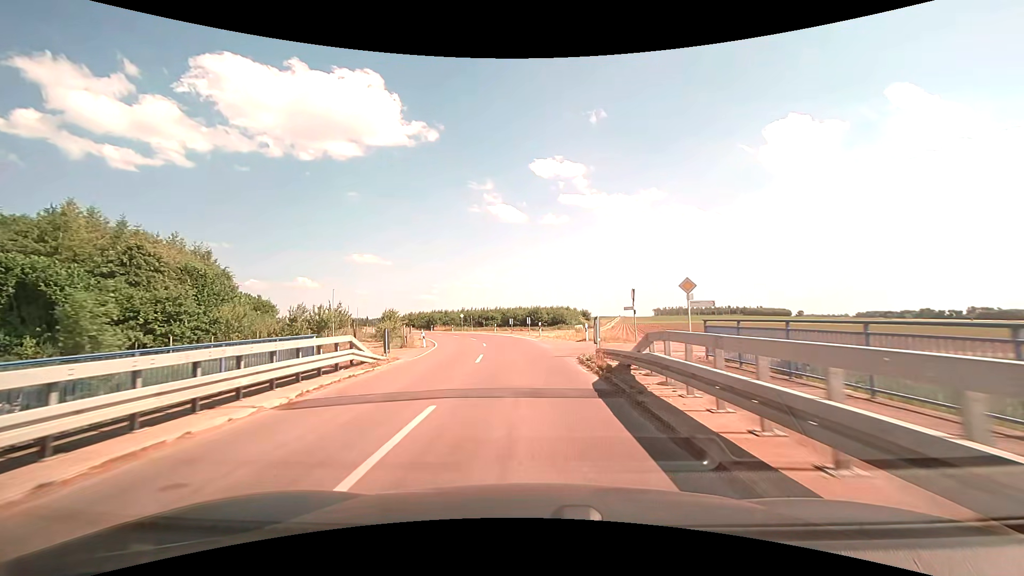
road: unclassified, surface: asphalt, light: Day
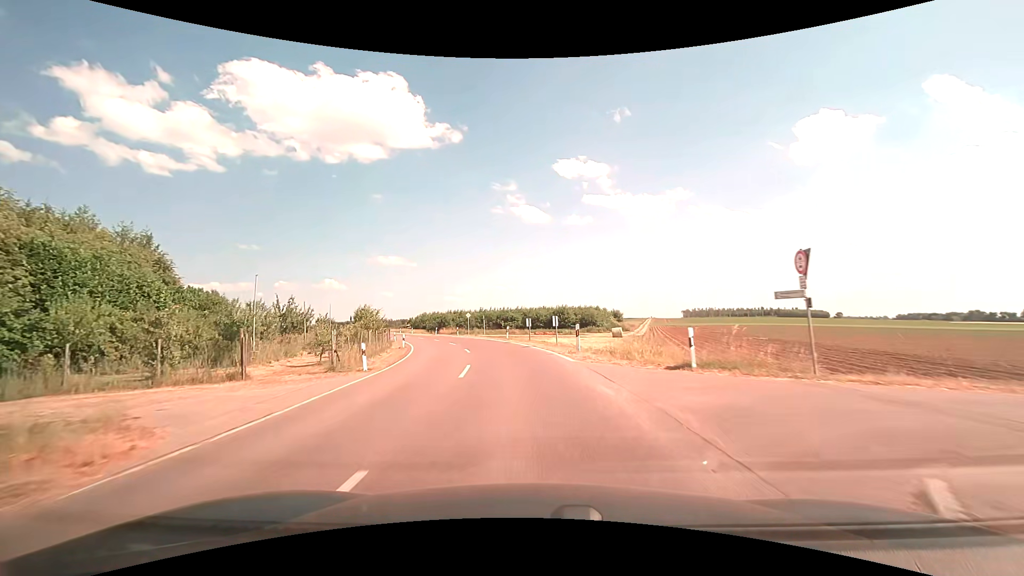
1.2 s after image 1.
(-0.2, +16.0) m; -2°
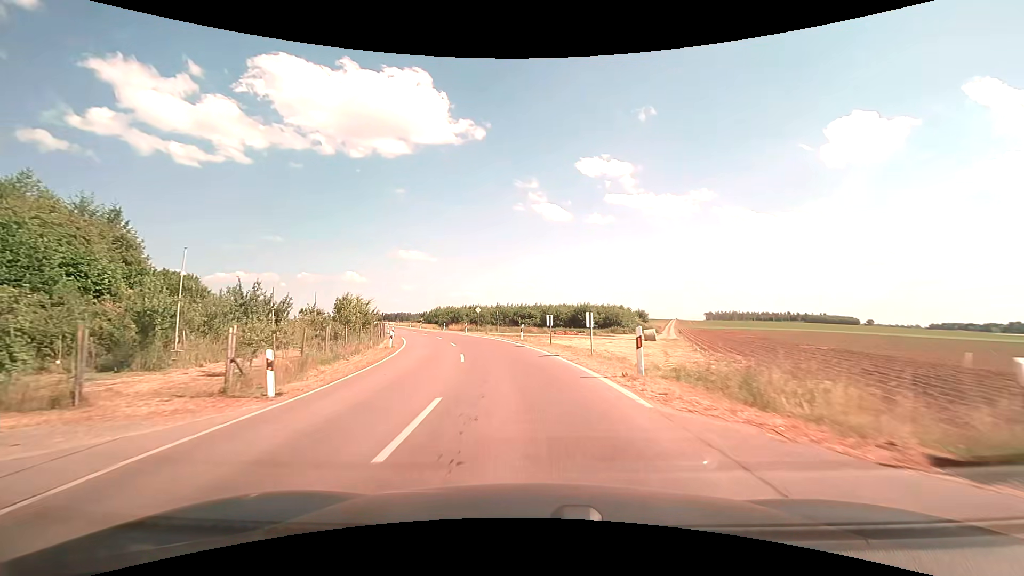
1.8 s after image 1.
(-0.2, +8.0) m; -3°
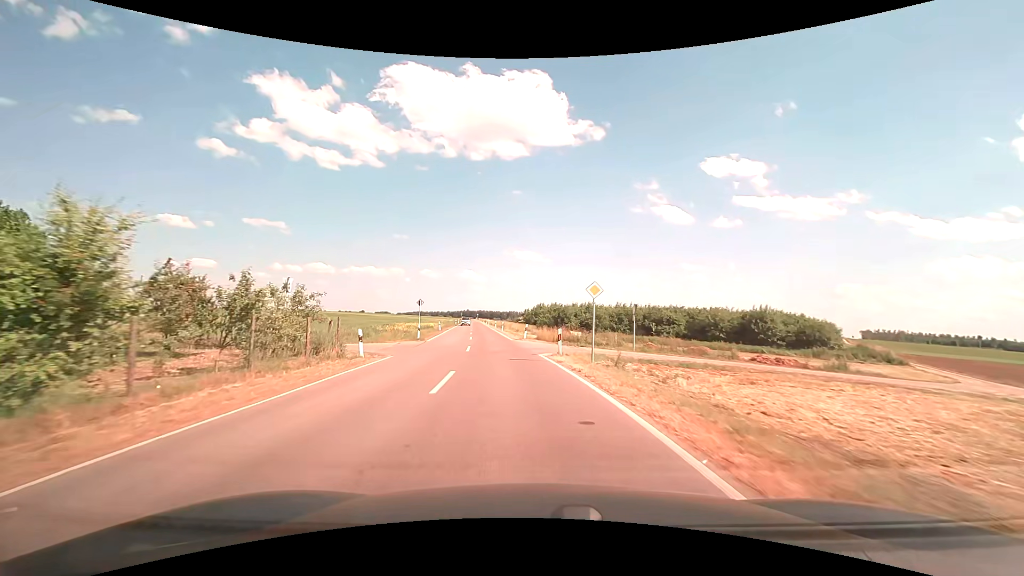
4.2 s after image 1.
(-3.1, +32.0) m; -12°
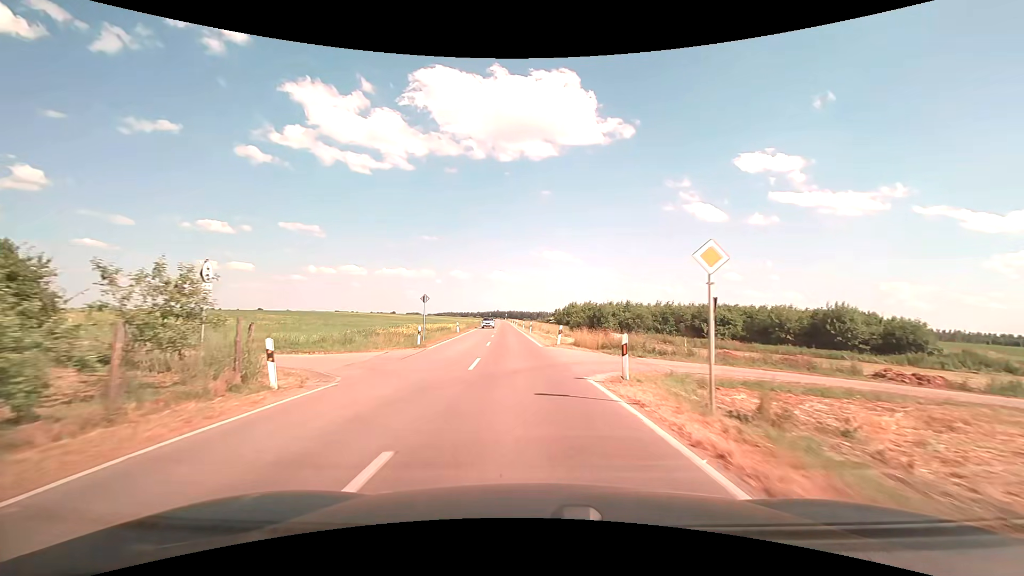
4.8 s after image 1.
(-0.3, +8.2) m; -4°
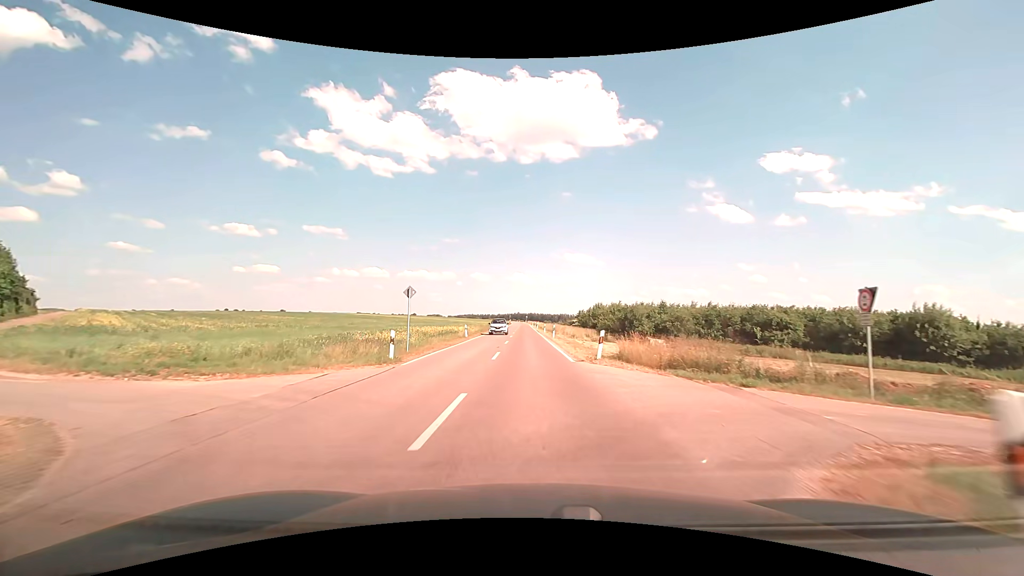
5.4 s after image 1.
(-0.2, +8.4) m; -3°
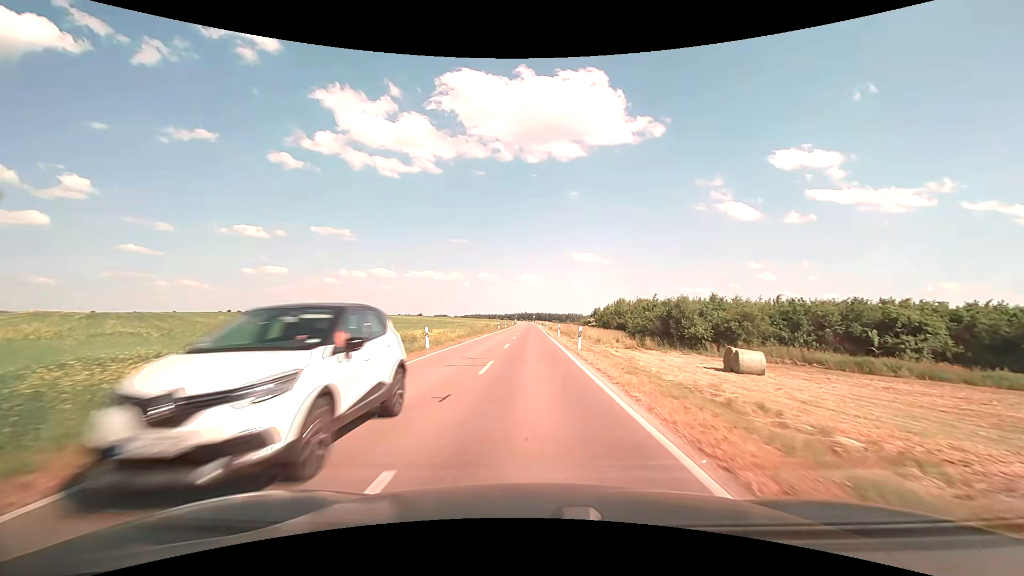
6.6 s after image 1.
(-0.2, +17.3) m; -1°
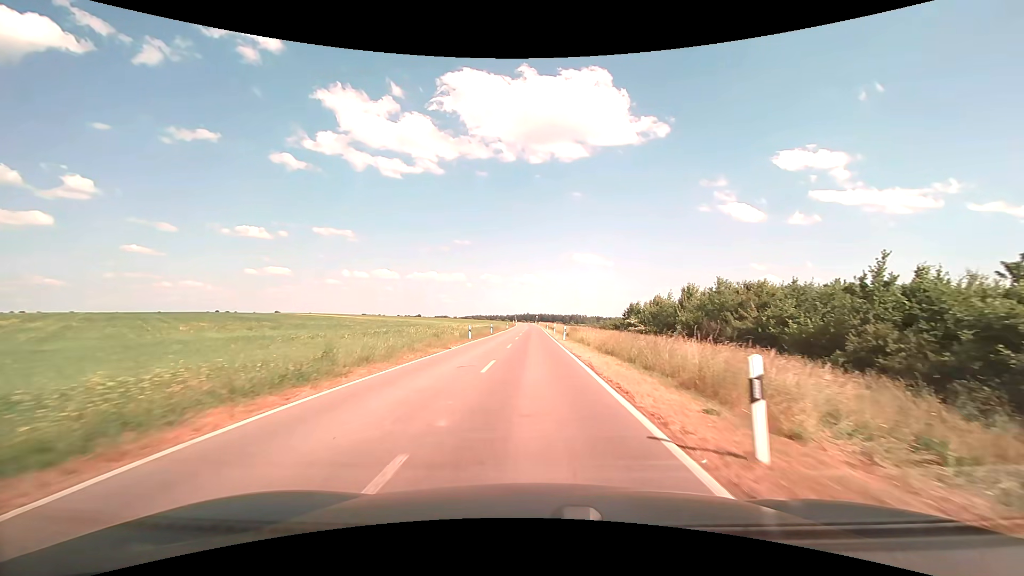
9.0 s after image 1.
(-0.3, +36.1) m; -1°
(0, +10) (0, +20) (0, +30) (0, +40) (0, +50) (0, +60) (0, +70) (0, +80) (0, +90) (0, +100) m
